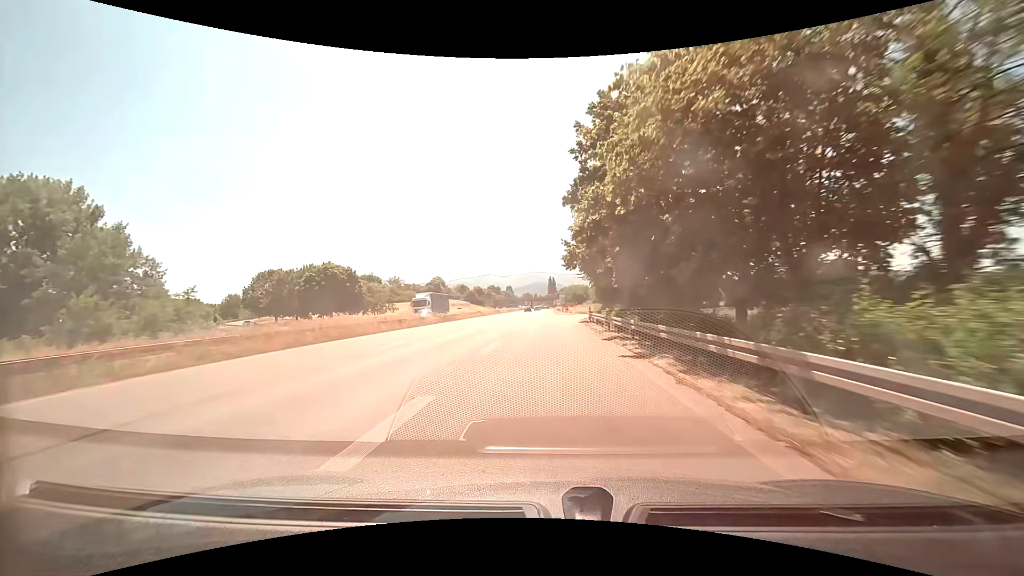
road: trunk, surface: asphalt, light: Day
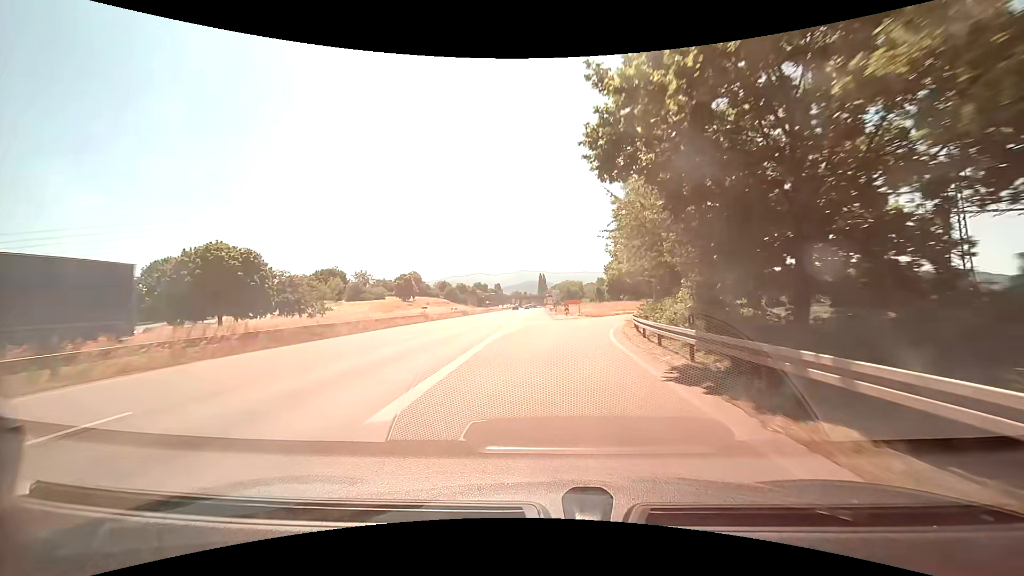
(+0.2, +31.4) m; +1°
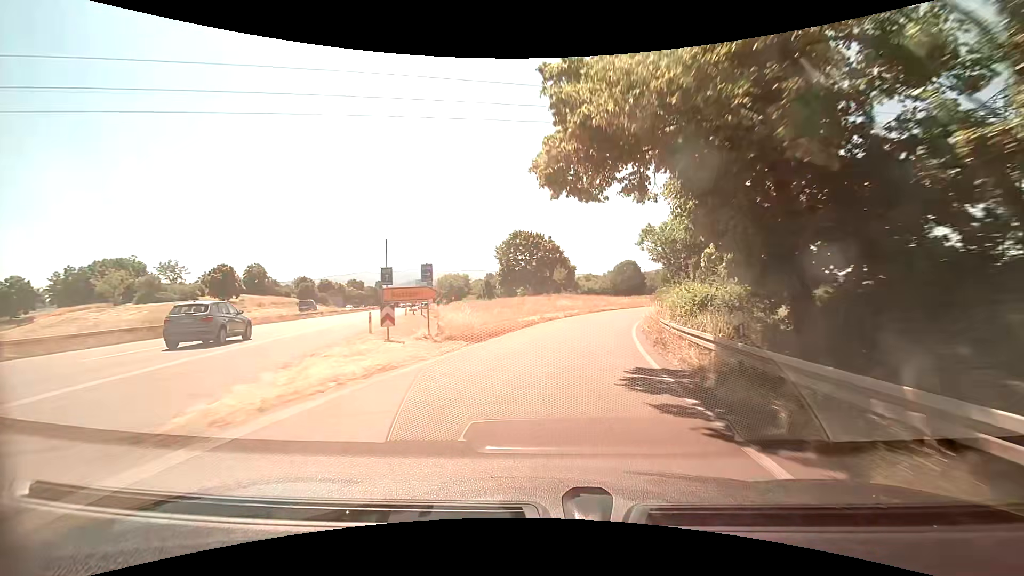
(+3.9, +38.5) m; +13°
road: trunk_link
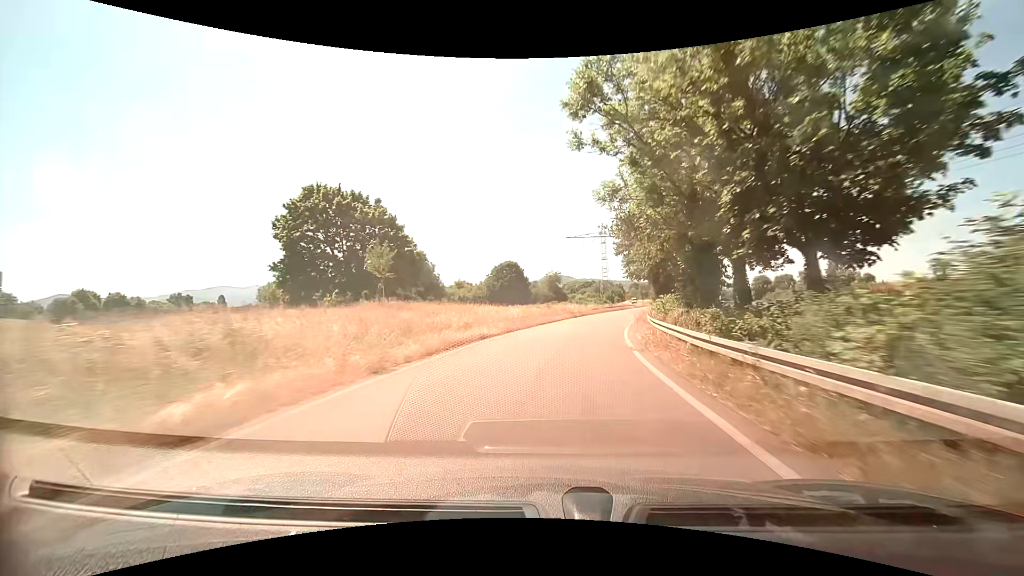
(+5.2, +37.6) m; +14°
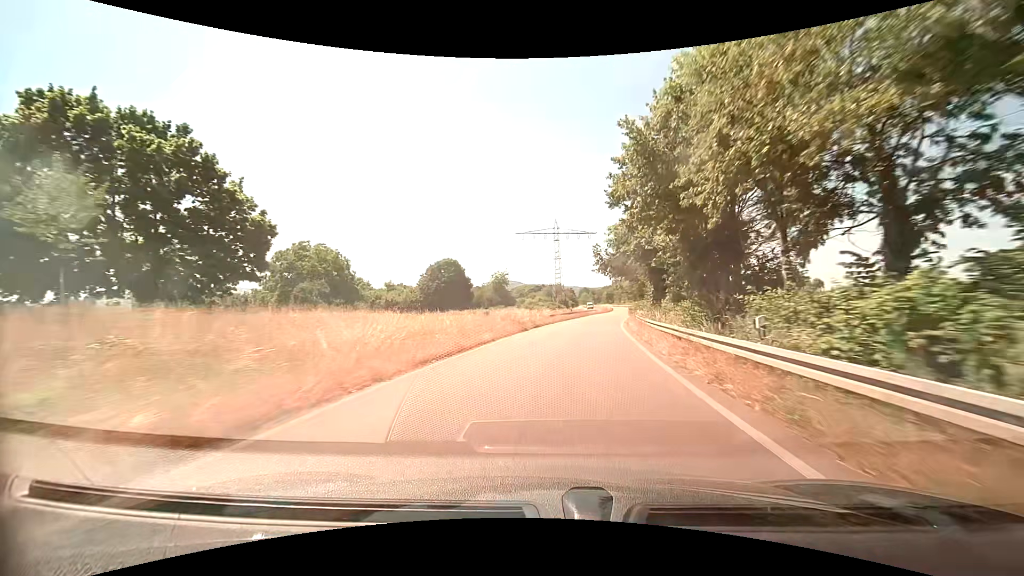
(+1.0, +19.7) m; +6°
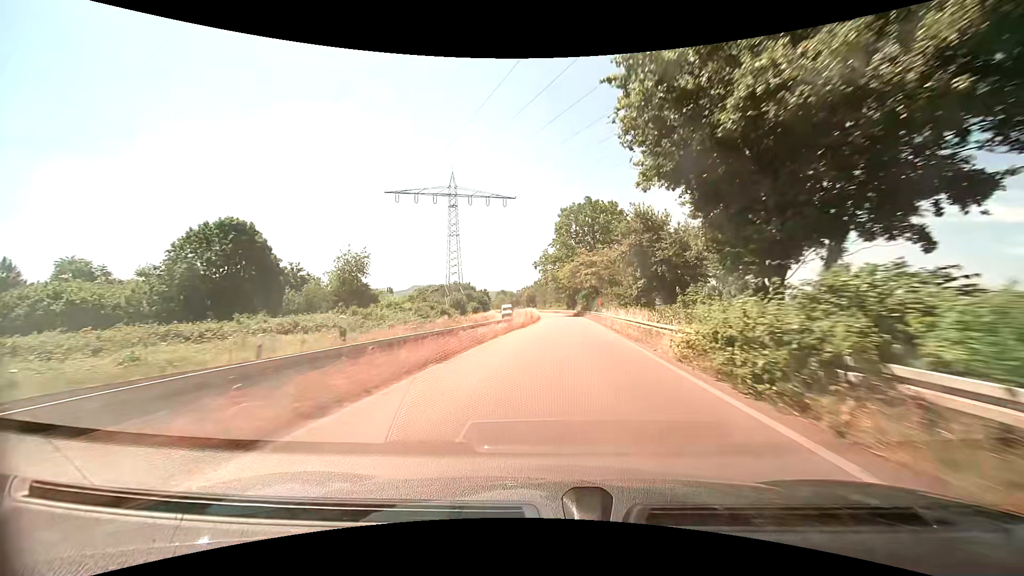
(+4.7, +51.6) m; +8°
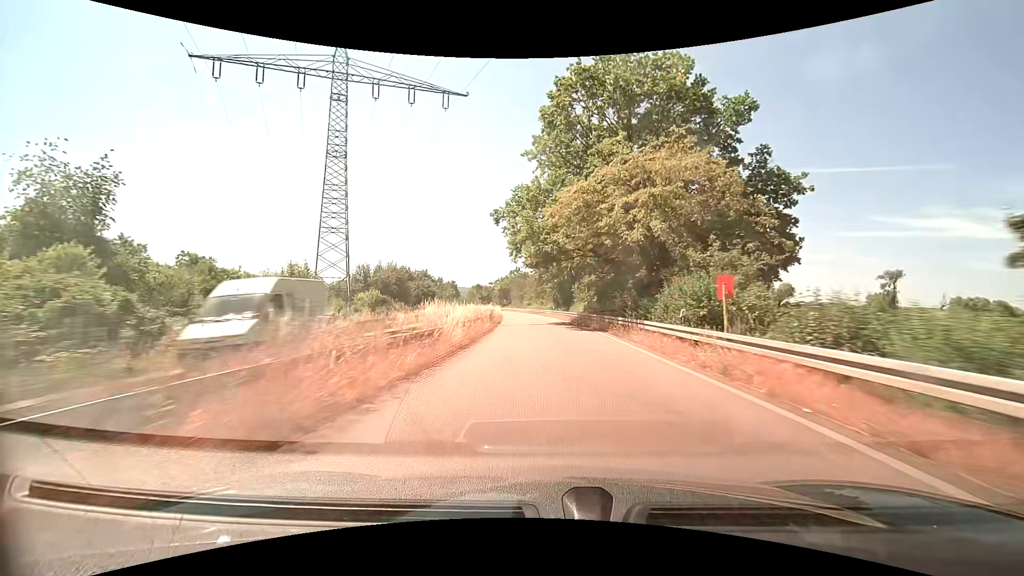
(+1.4, +43.4) m; +2°
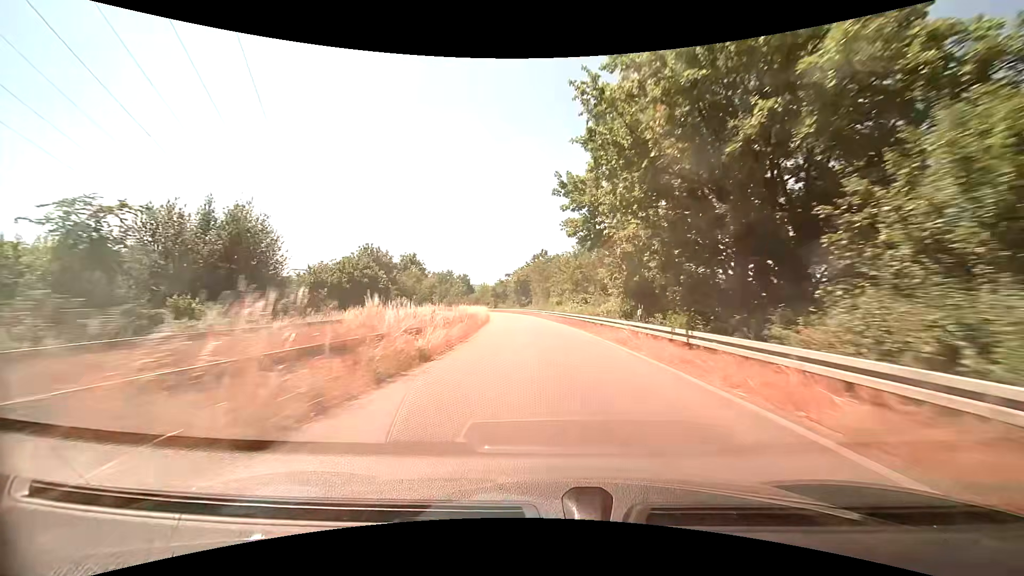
(-1.0, +44.5) m; -3°
(0, +10) (-1, +20) (-1, +30) (-2, +40) (-3, +50) (-5, +60) (-6, +70) (-8, +79) (-10, +89) (-12, +99) m
